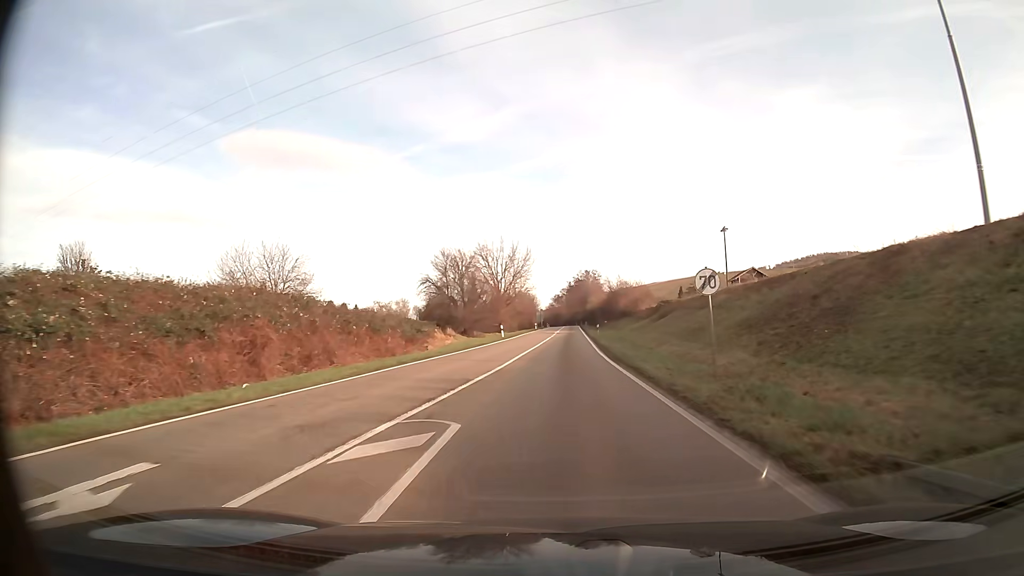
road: primary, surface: asphalt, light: Day
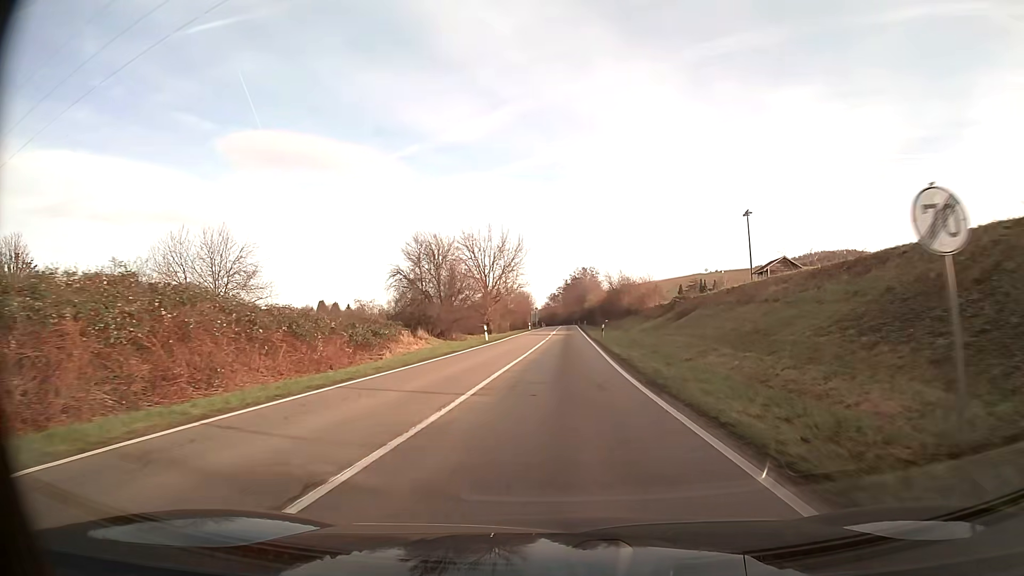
(0.0, +9.9) m; 0°
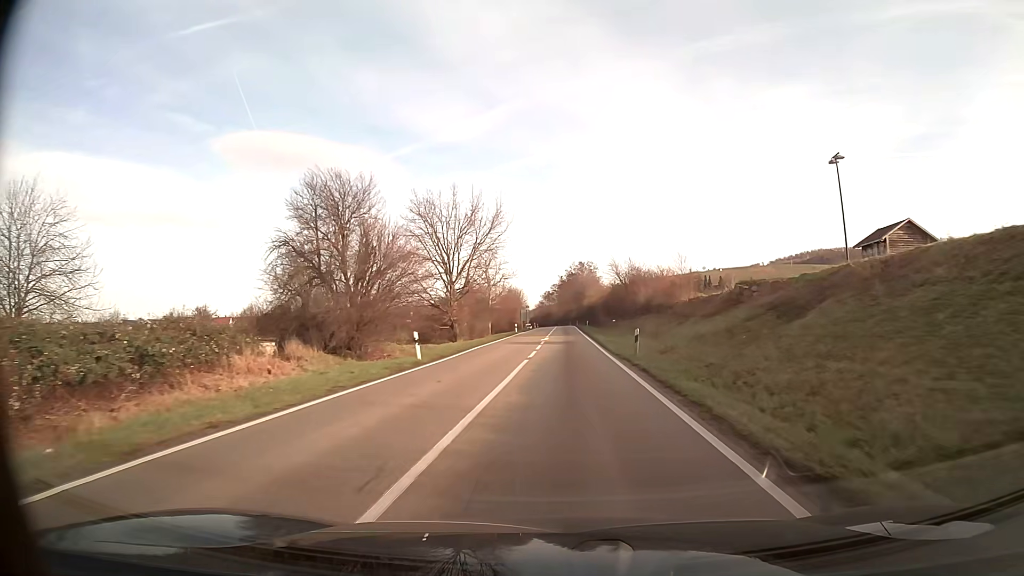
(+0.1, +20.8) m; +1°
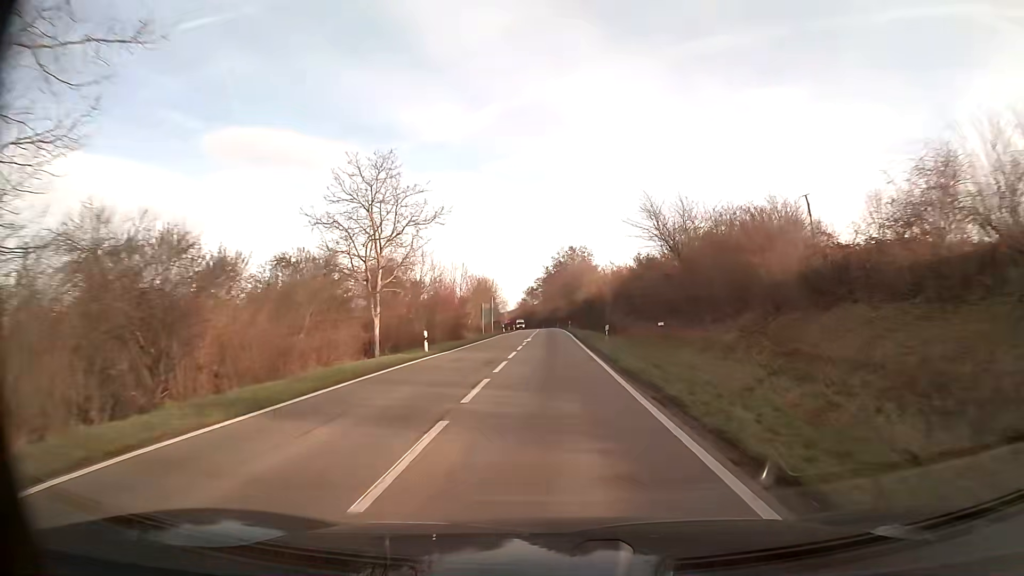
(+0.5, +44.3) m; +1°
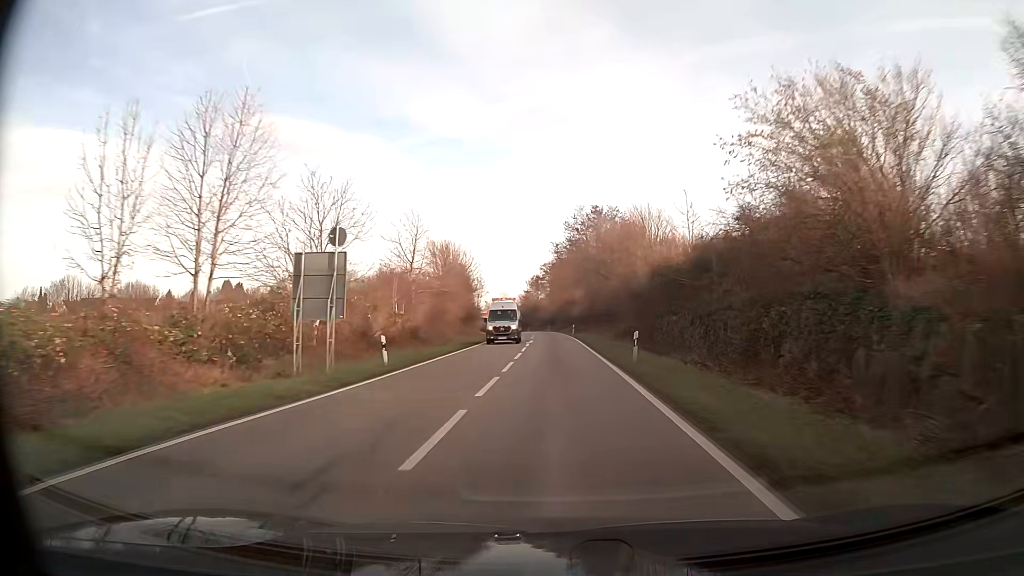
(-0.4, +59.0) m; -1°
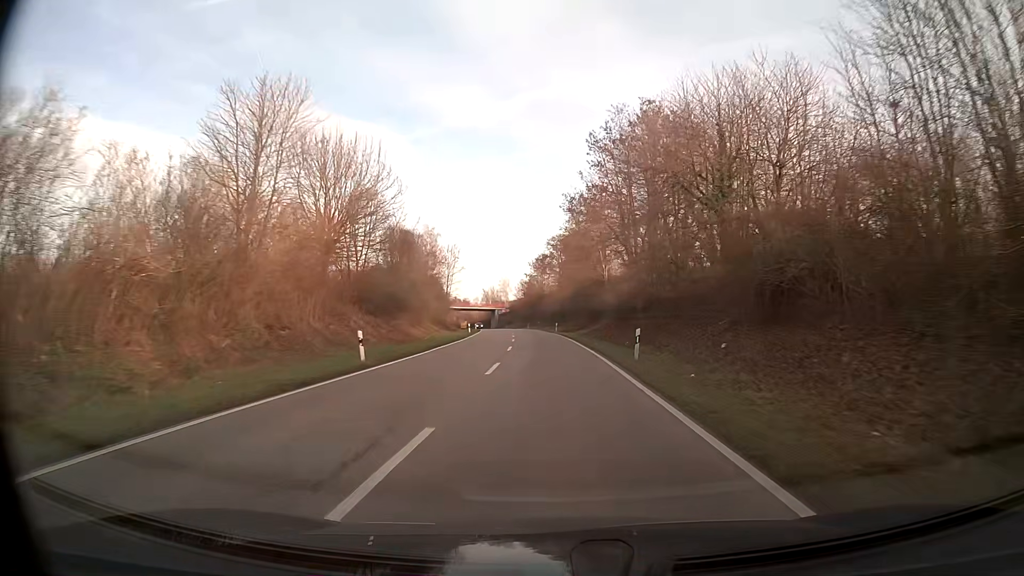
(-0.4, +50.6) m; -1°
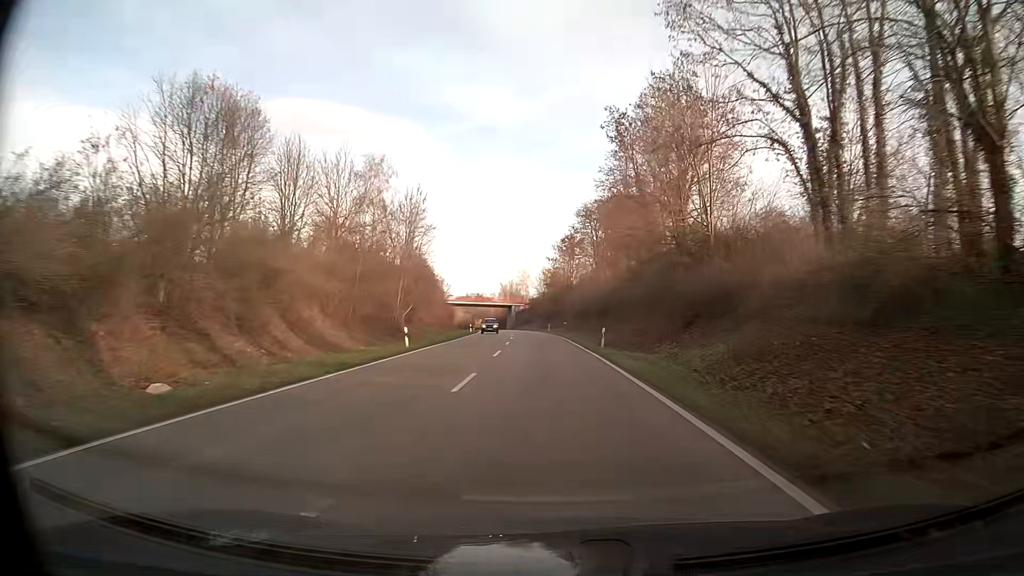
(-0.9, +39.8) m; -2°
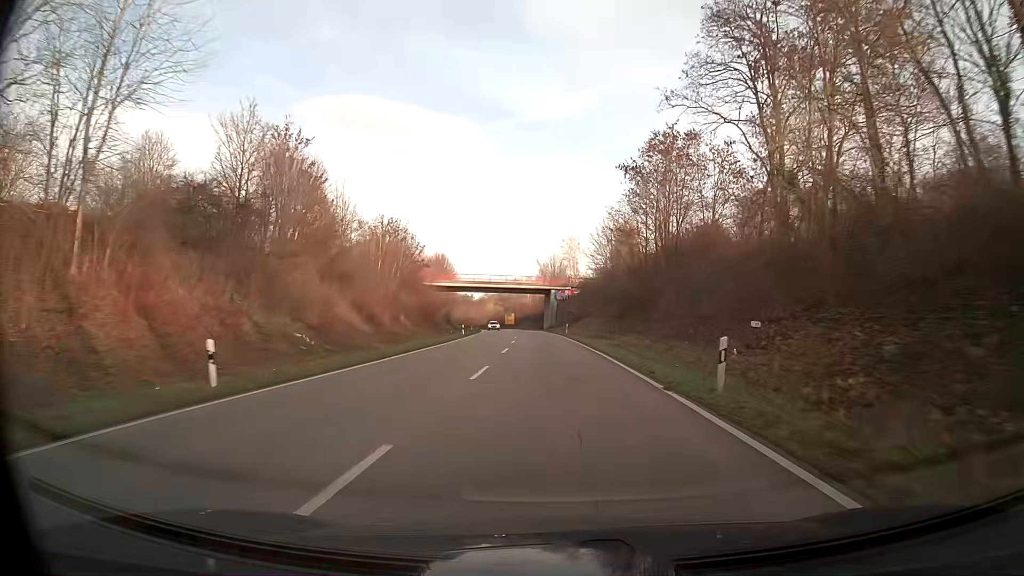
(-2.5, +70.0) m; -4°
(0, +10) (0, +20) (0, +30) (-1, +40) (-1, +50) (-2, +60) (-2, +70) (-3, +80) (-4, +90) (-4, +100) m
